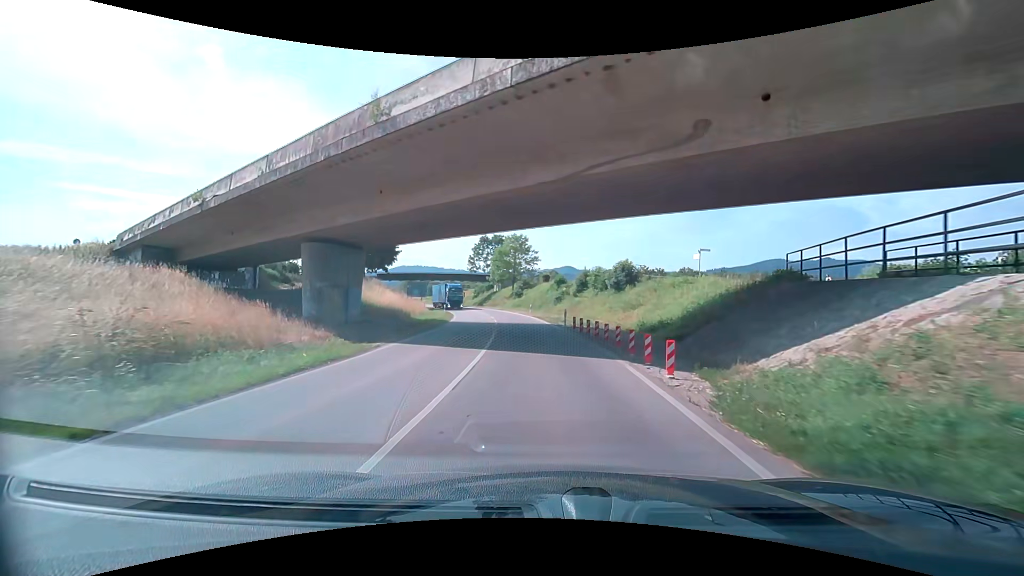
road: secondary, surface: asphalt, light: Day
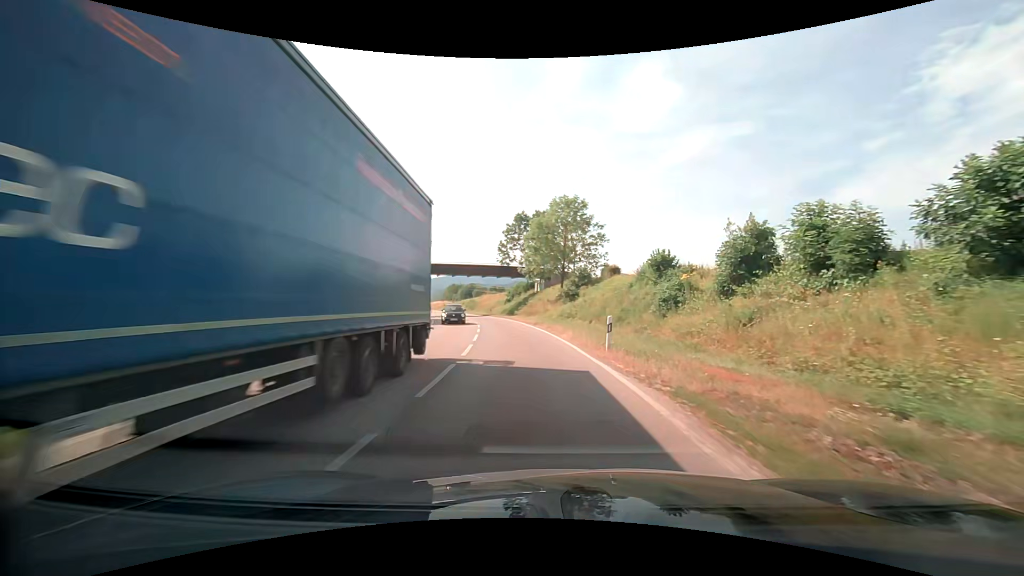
(-0.8, +35.4) m; -6°
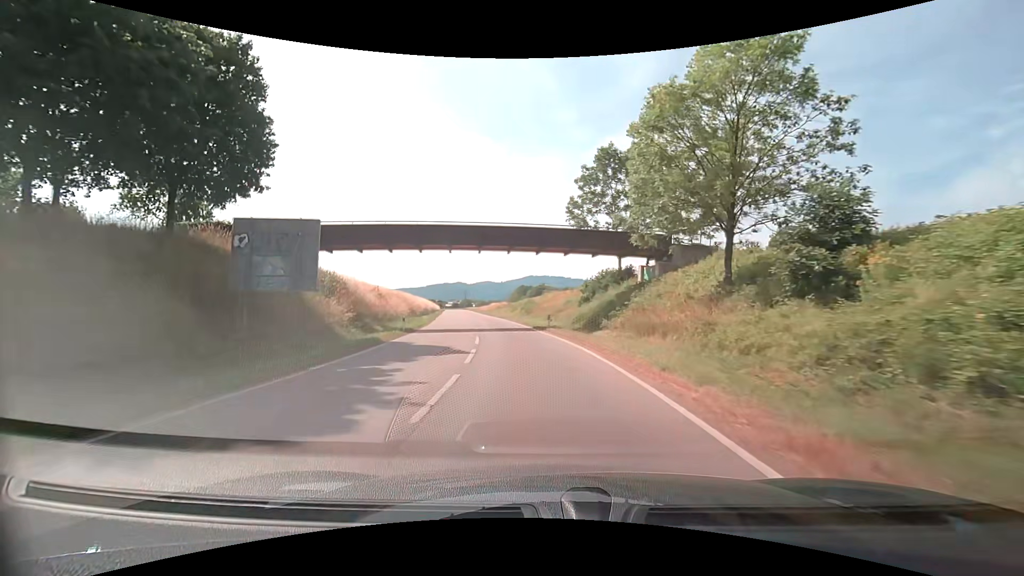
(-2.3, +32.0) m; -8°
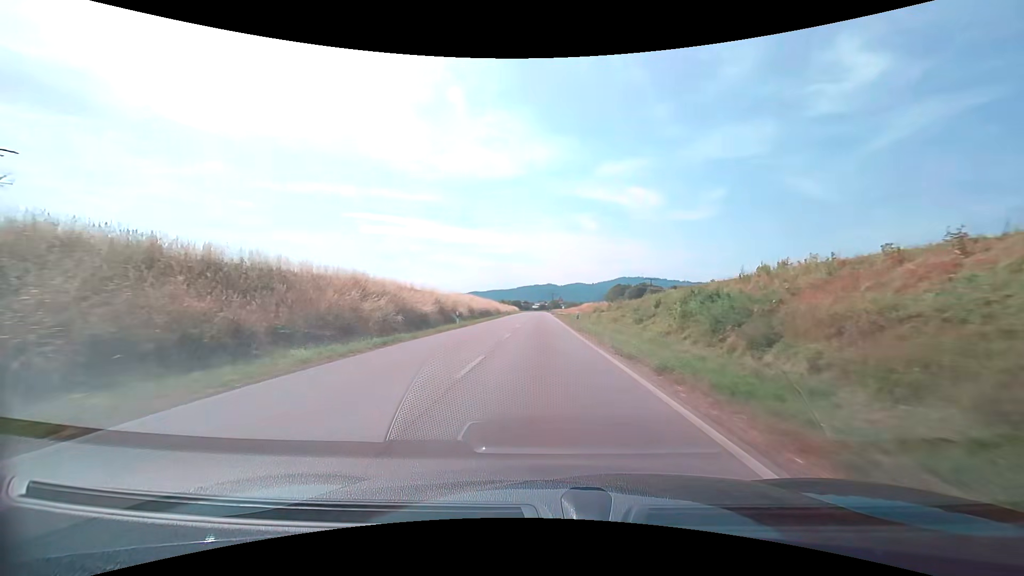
(-4.3, +44.6) m; -10°
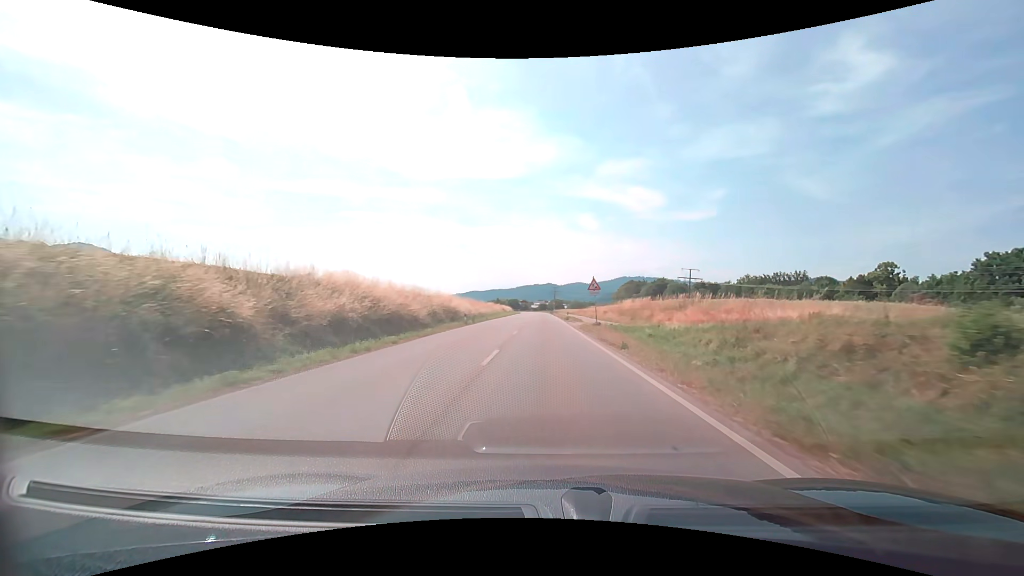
(-1.3, +46.3) m; -1°
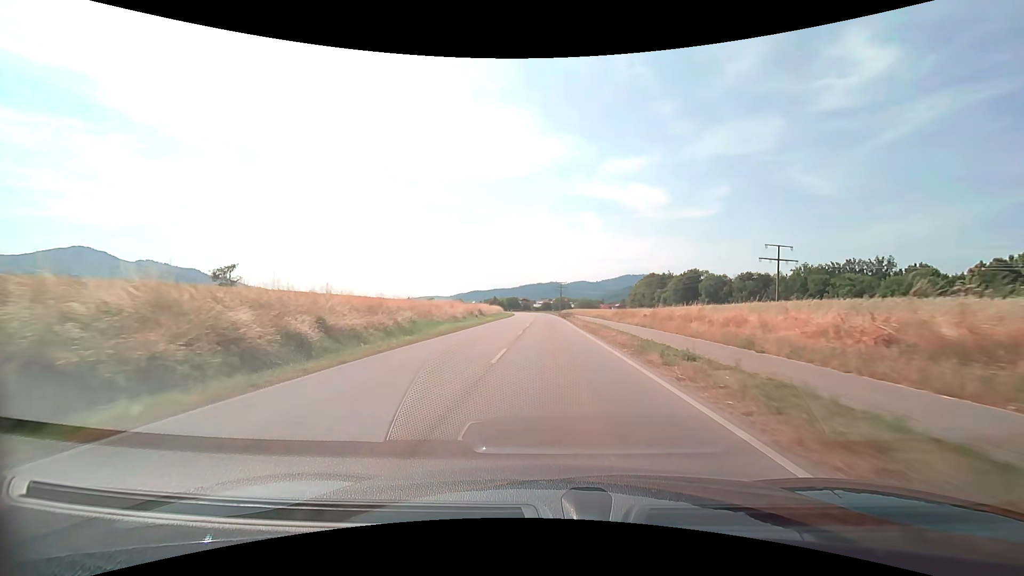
(-0.3, +47.5) m; 0°
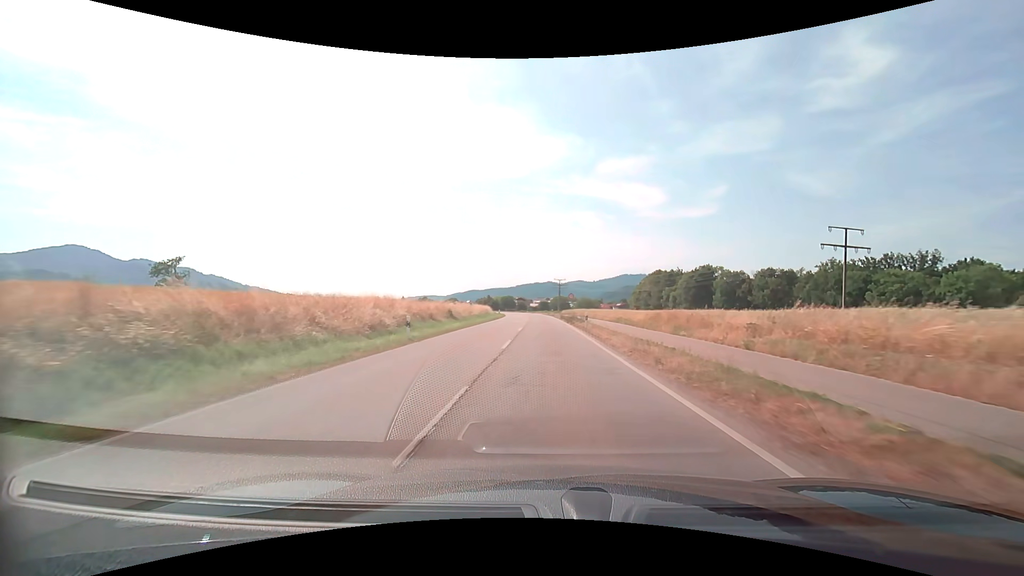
(0.0, +19.6) m; 0°
